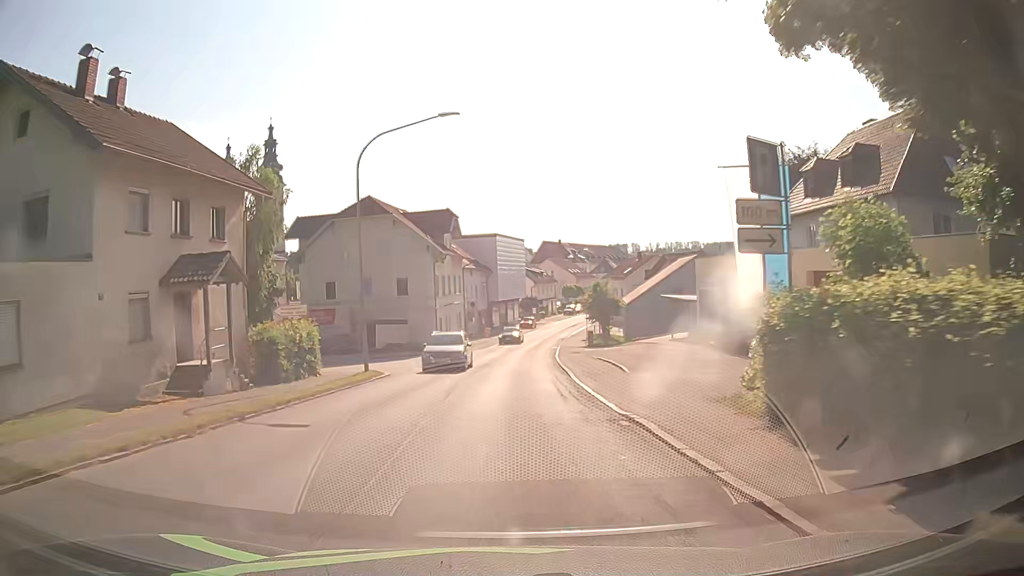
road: secondary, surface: asphalt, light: Day
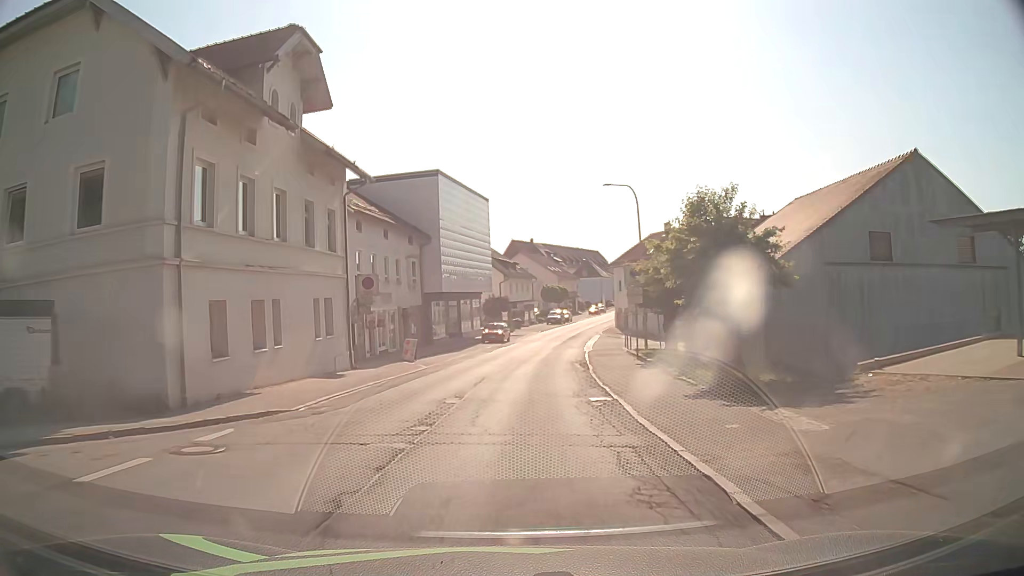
(+1.0, +37.9) m; +3°
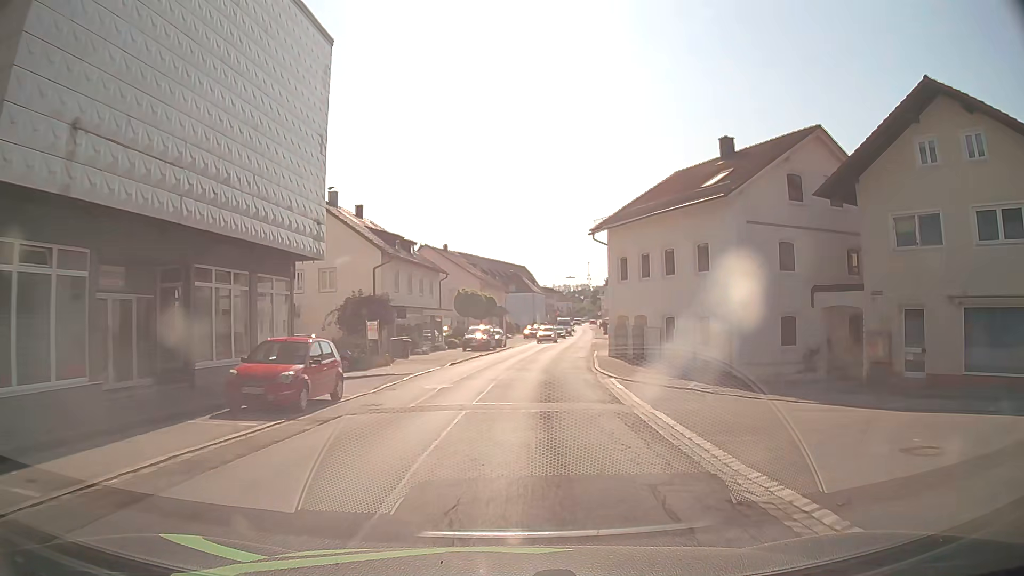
(+1.9, +37.7) m; +7°
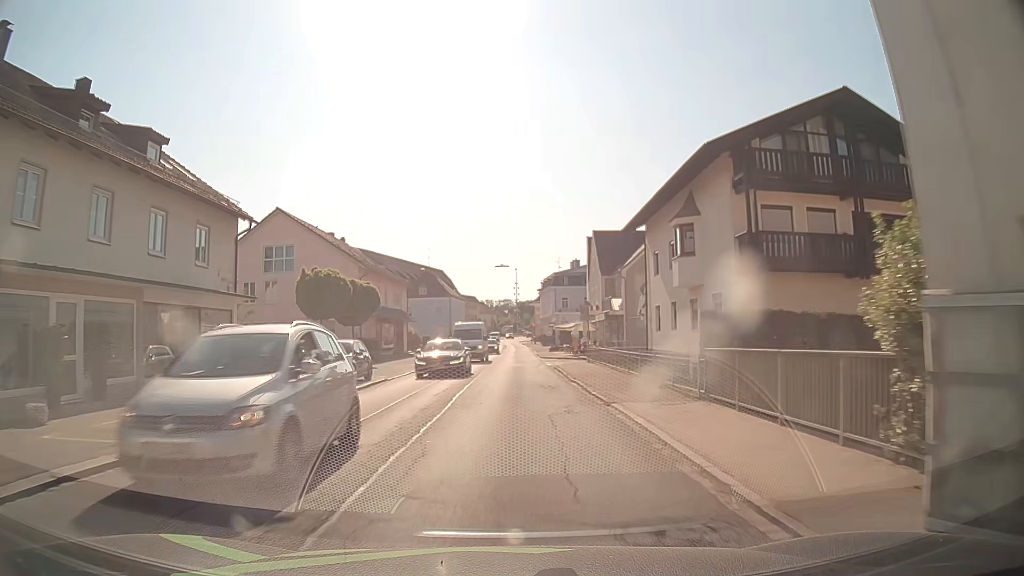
(+1.9, +30.1) m; +8°
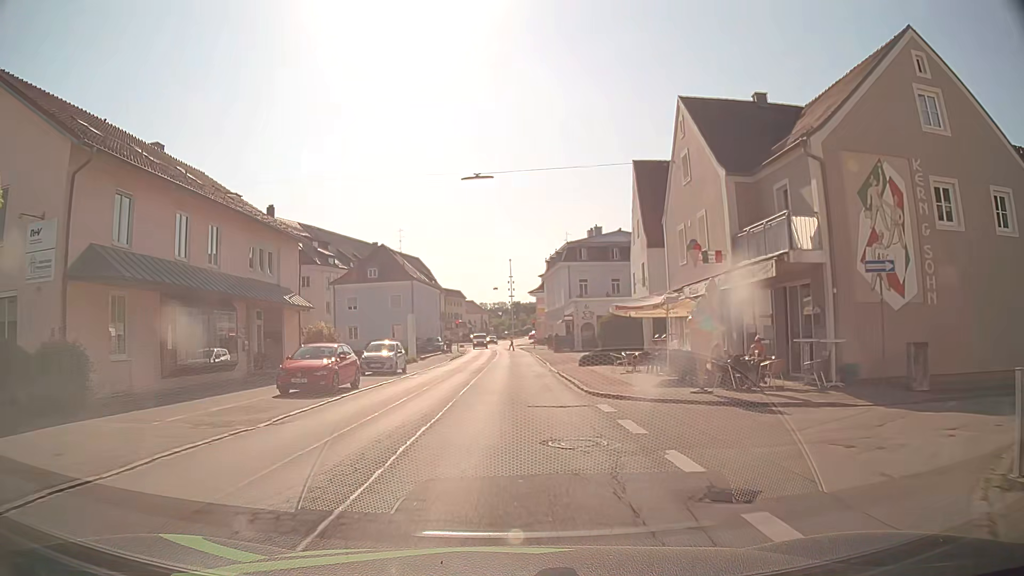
(0.0, +33.7) m; 0°
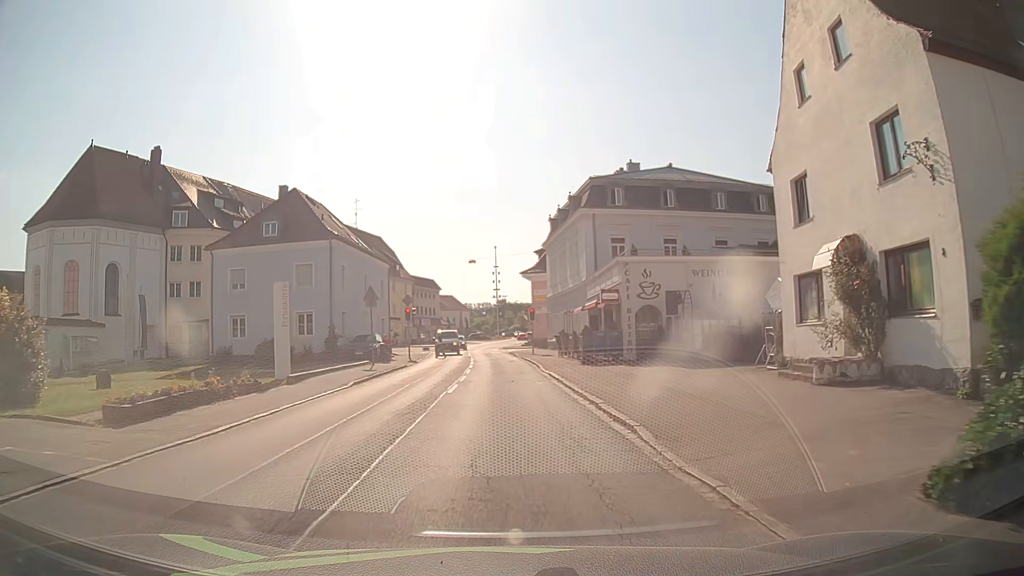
(+0.1, +28.1) m; +2°
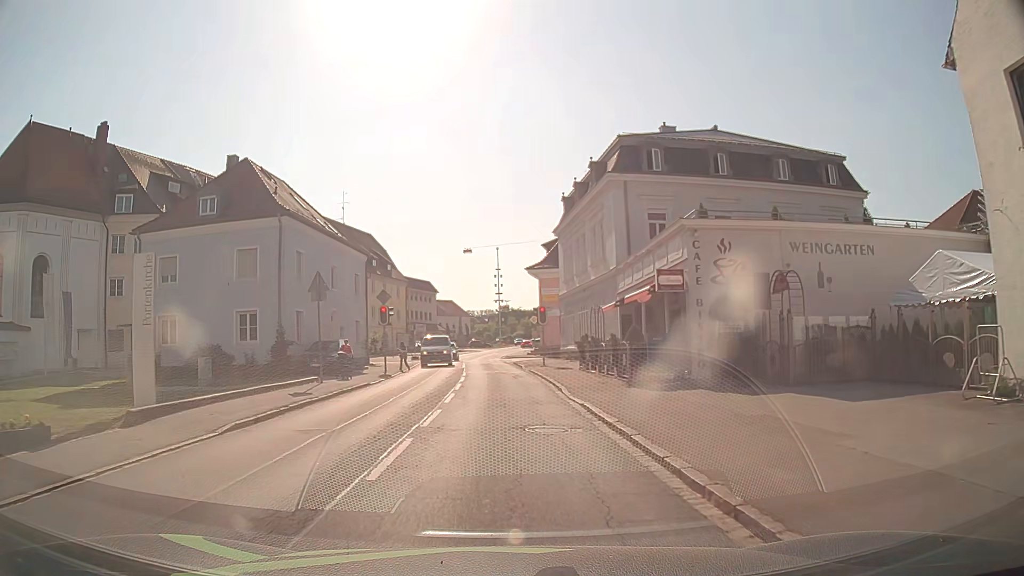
(-0.2, +10.1) m; -1°
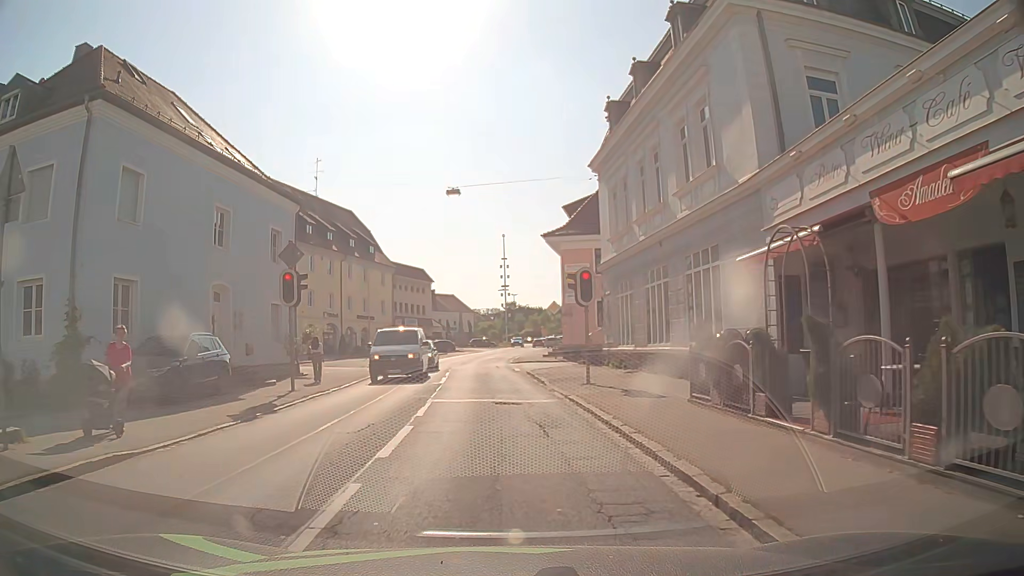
(0.0, +16.7) m; -1°
